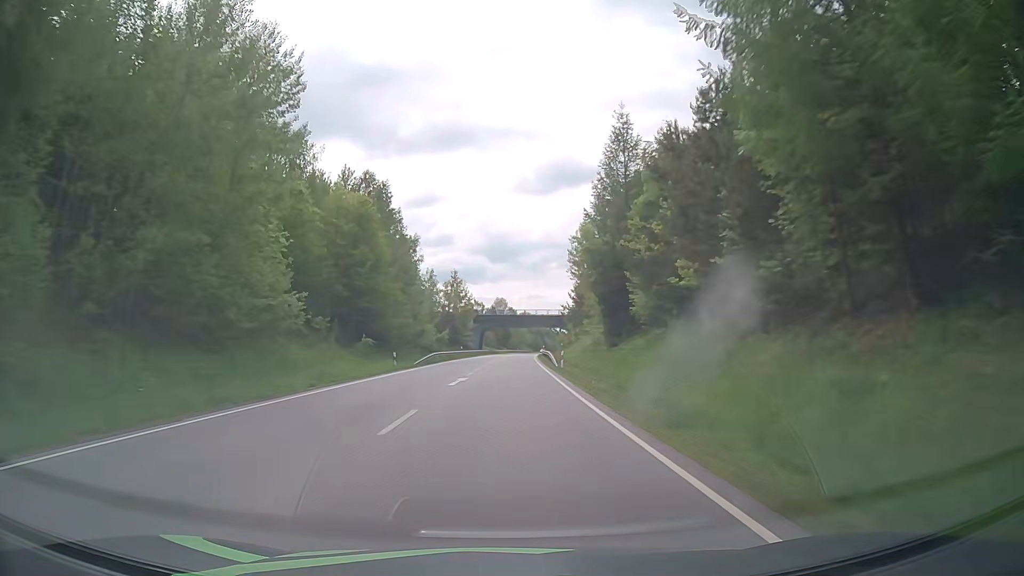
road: primary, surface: asphalt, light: Day
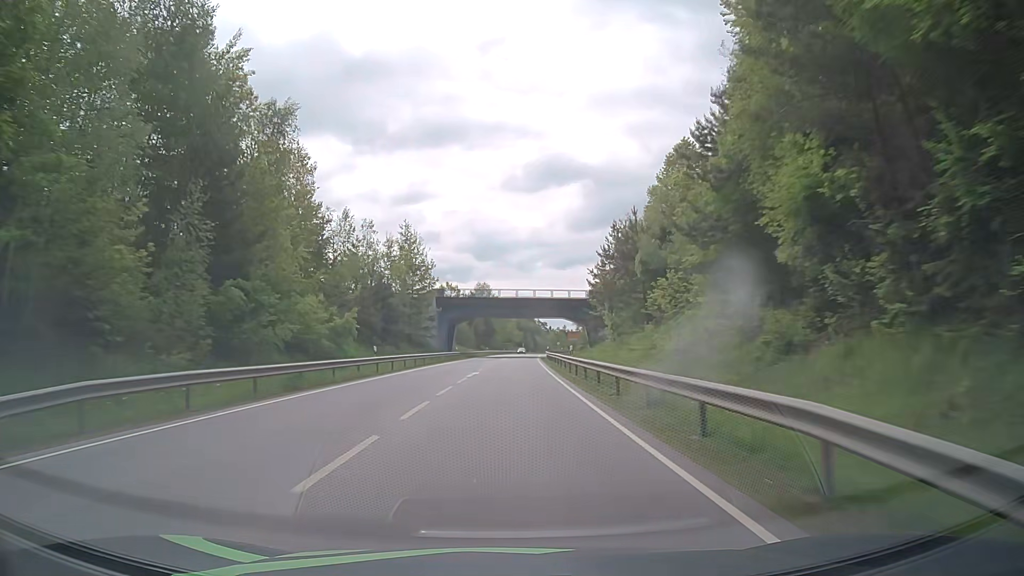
(+0.2, +47.1) m; +1°
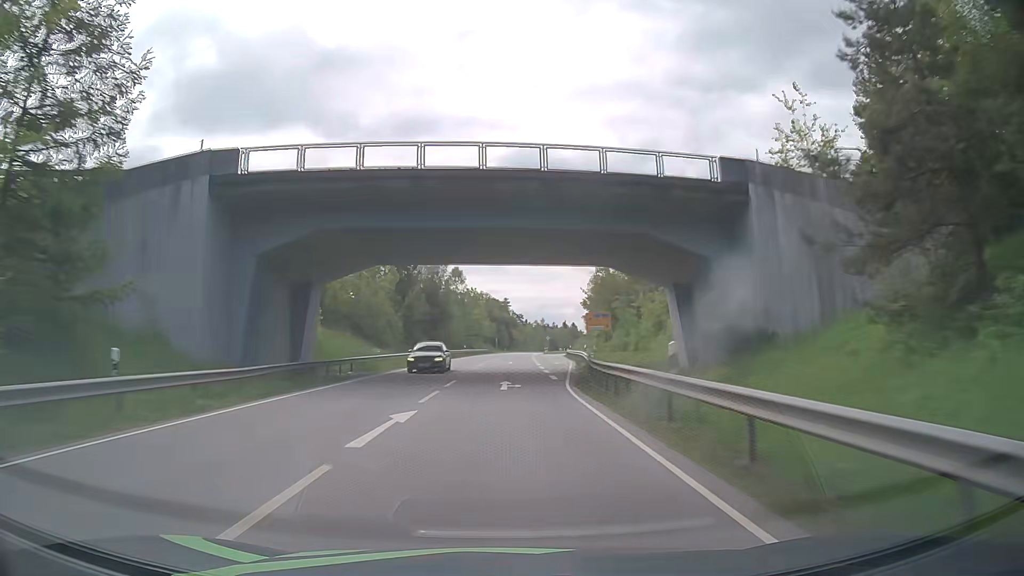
(+1.1, +62.6) m; +2°
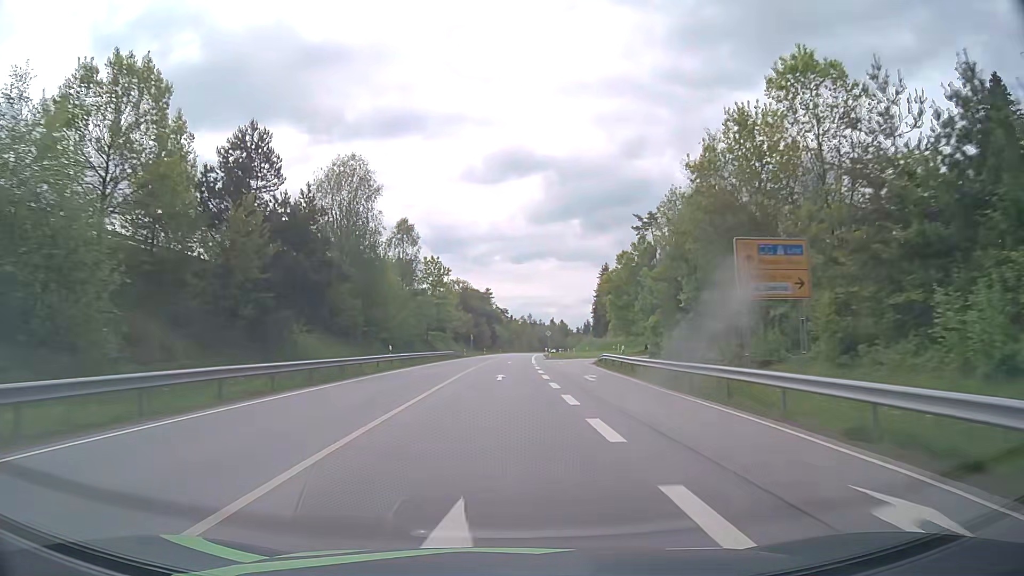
(+0.7, +46.8) m; +2°
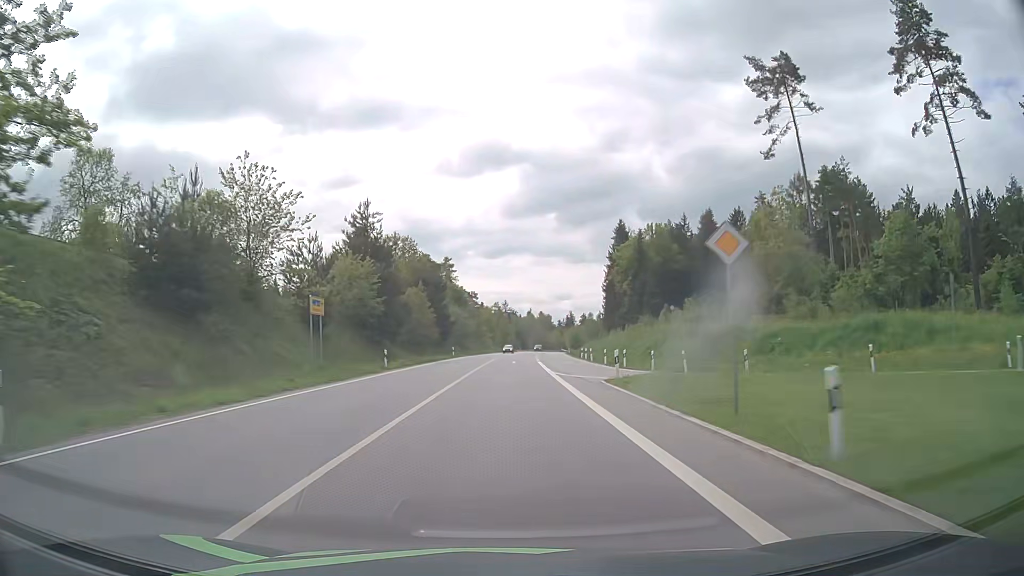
(+0.7, +78.0) m; +2°
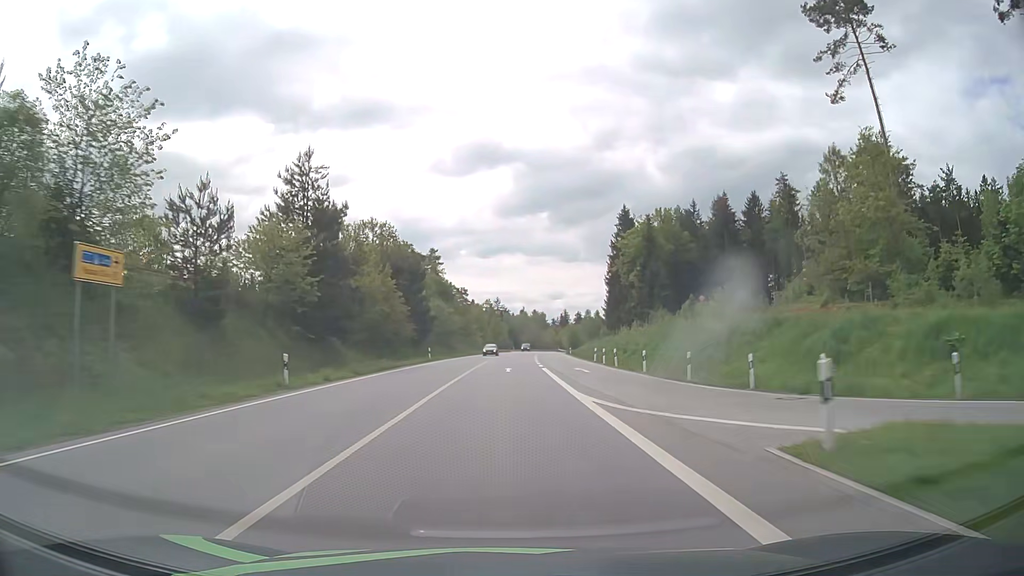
(+0.1, +15.5) m; +1°
